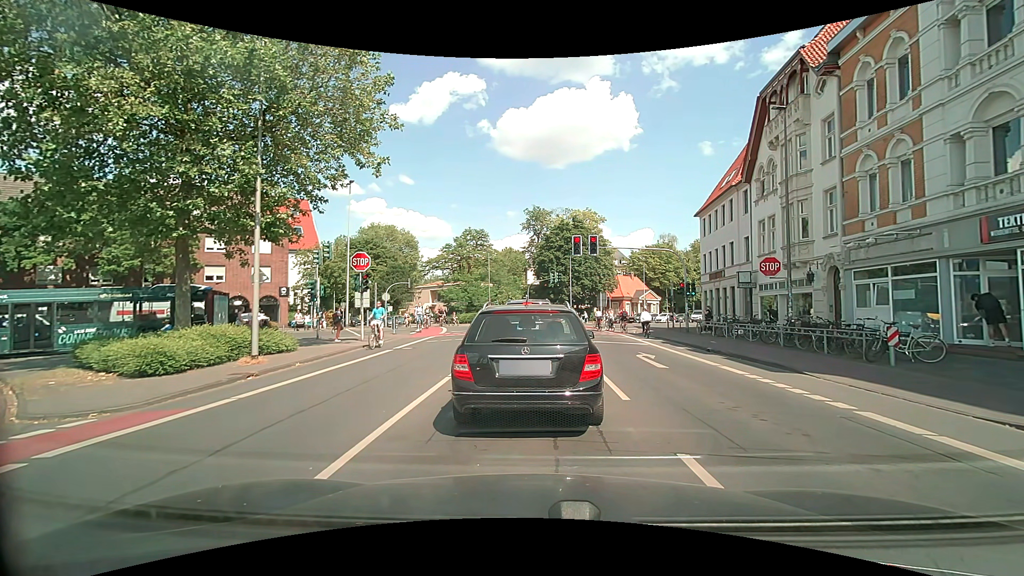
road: secondary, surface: asphalt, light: Day
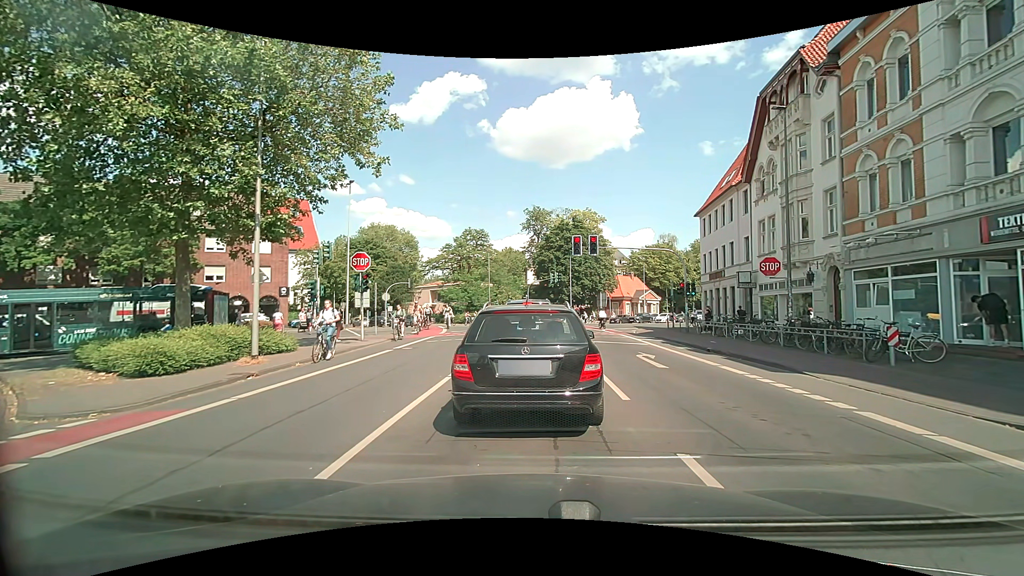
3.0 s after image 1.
(0.0, 0.0) m; 0°
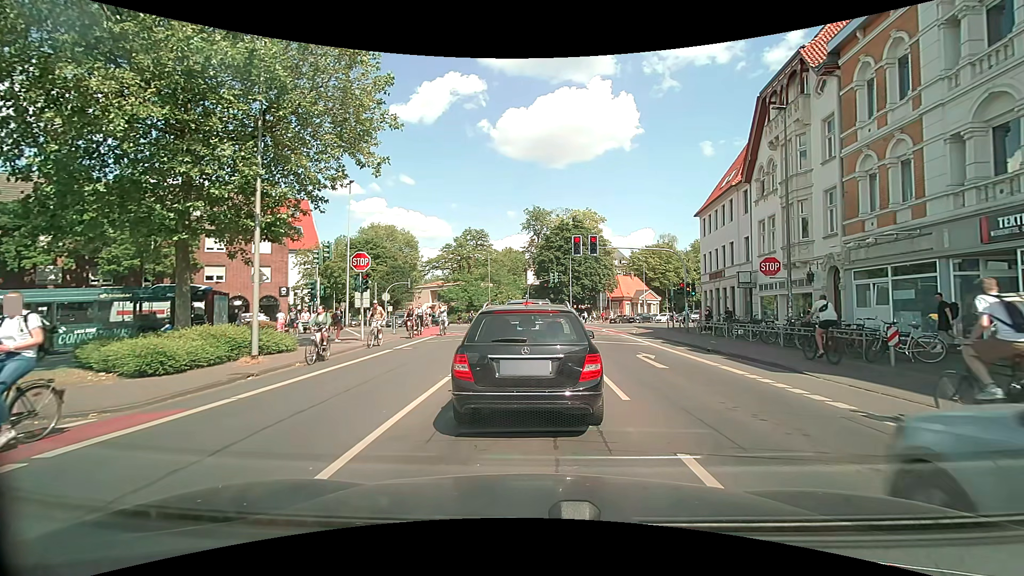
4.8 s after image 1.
(0.0, 0.0) m; 0°
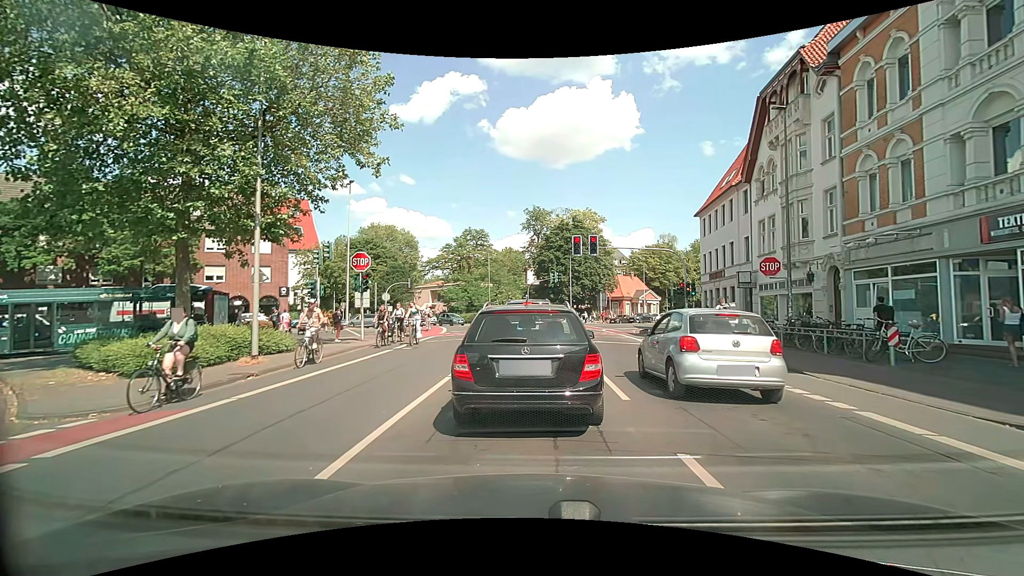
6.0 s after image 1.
(0.0, 0.0) m; 0°
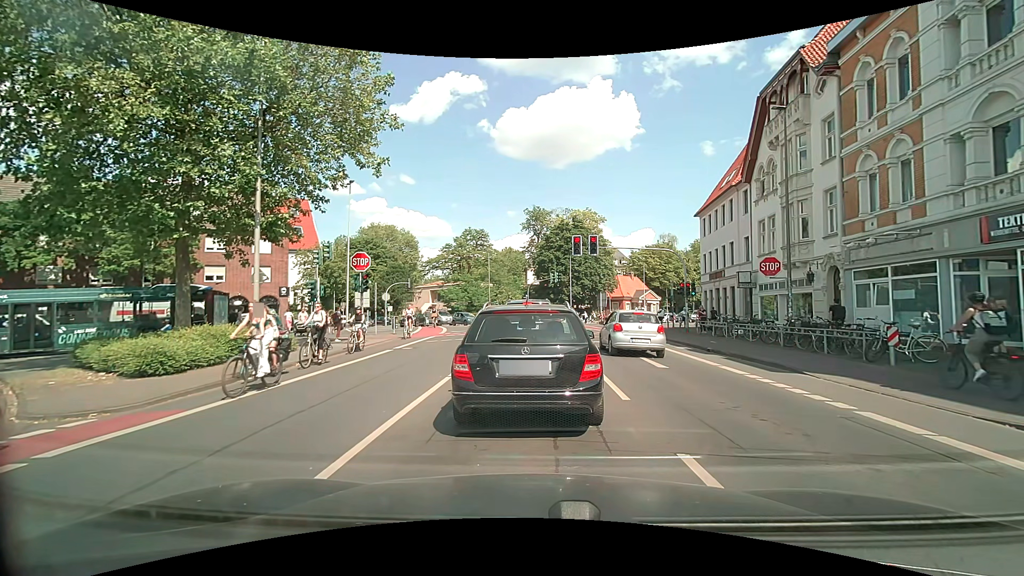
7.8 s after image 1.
(0.0, 0.0) m; 0°
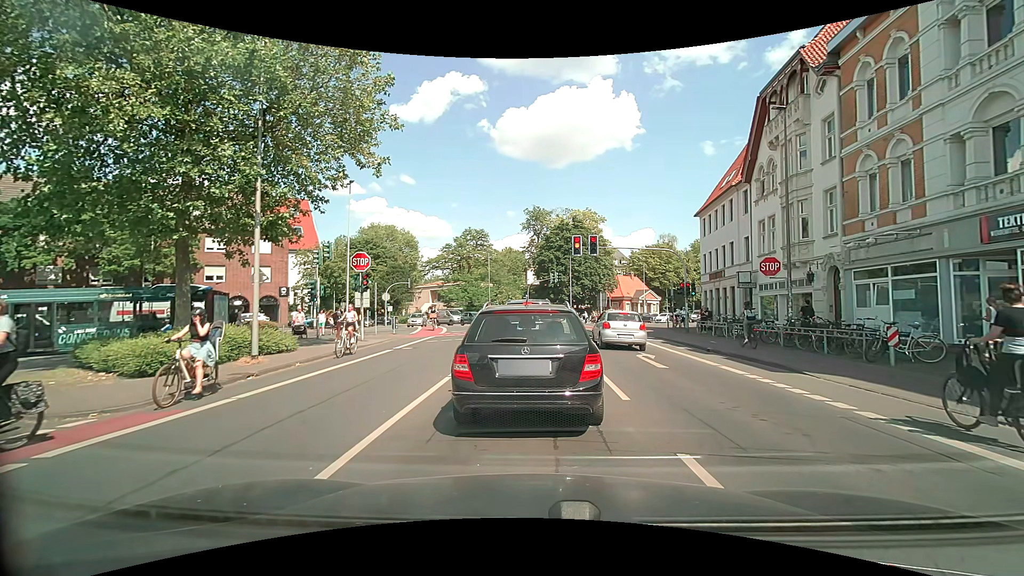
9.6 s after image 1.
(0.0, 0.0) m; 0°
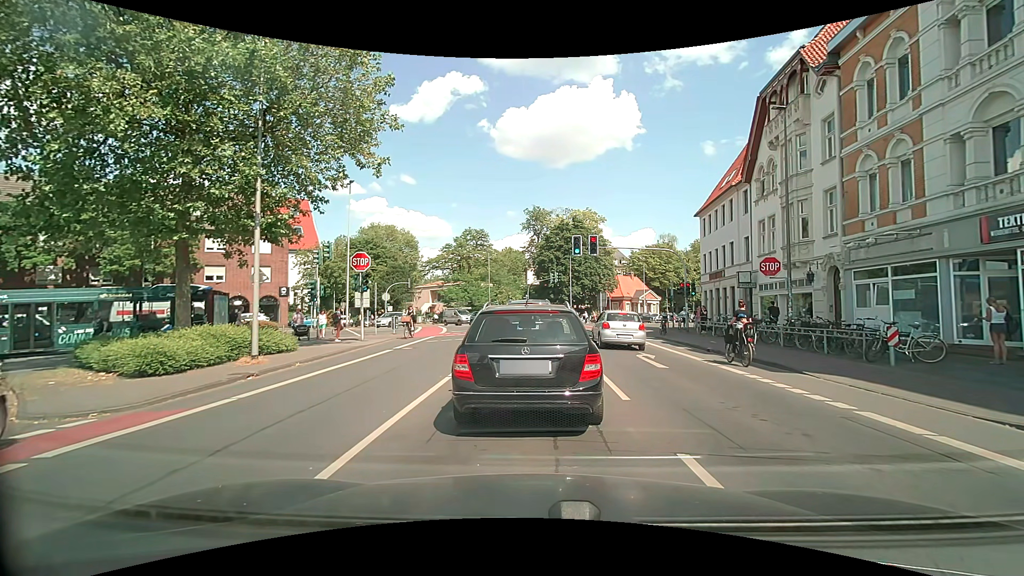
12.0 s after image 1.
(0.0, 0.0) m; 0°
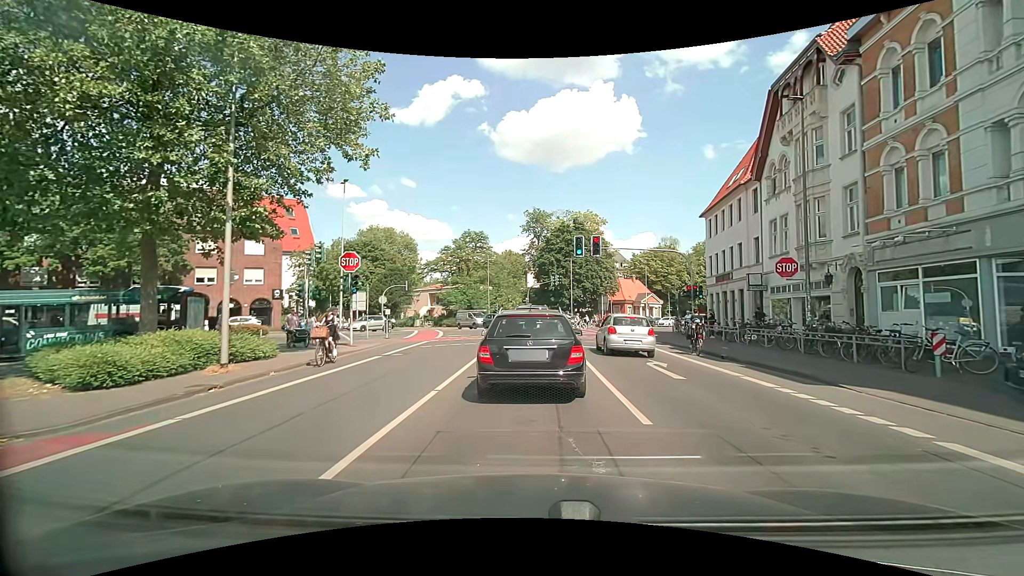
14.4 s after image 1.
(0.0, +1.5) m; 0°
